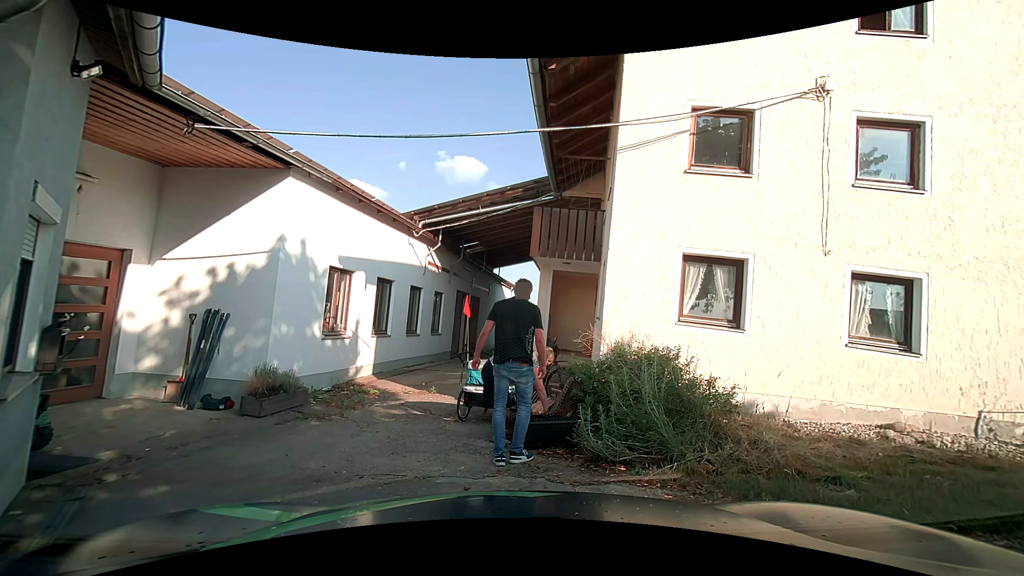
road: unclassified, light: Day
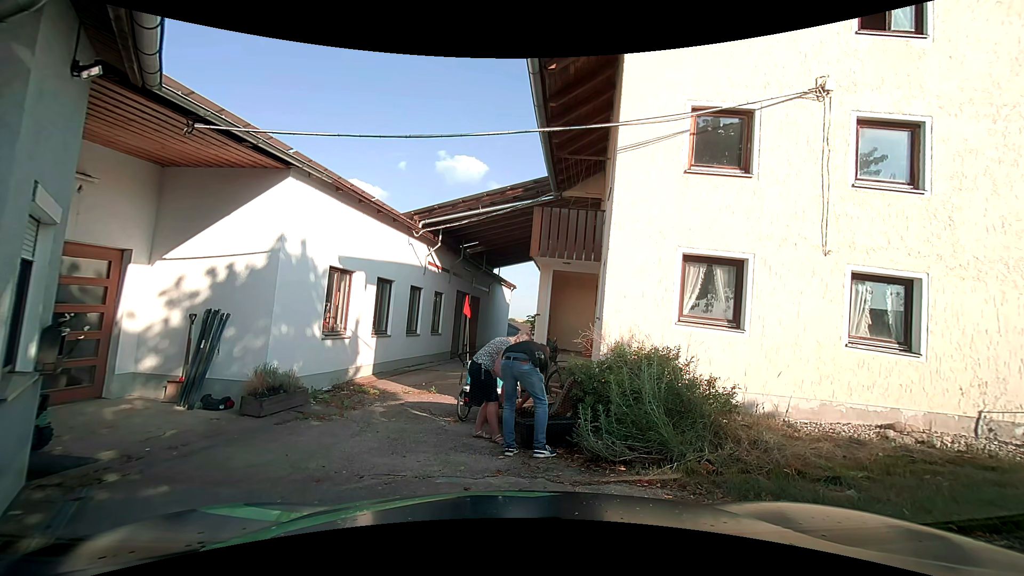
(0.0, 0.0) m; 0°
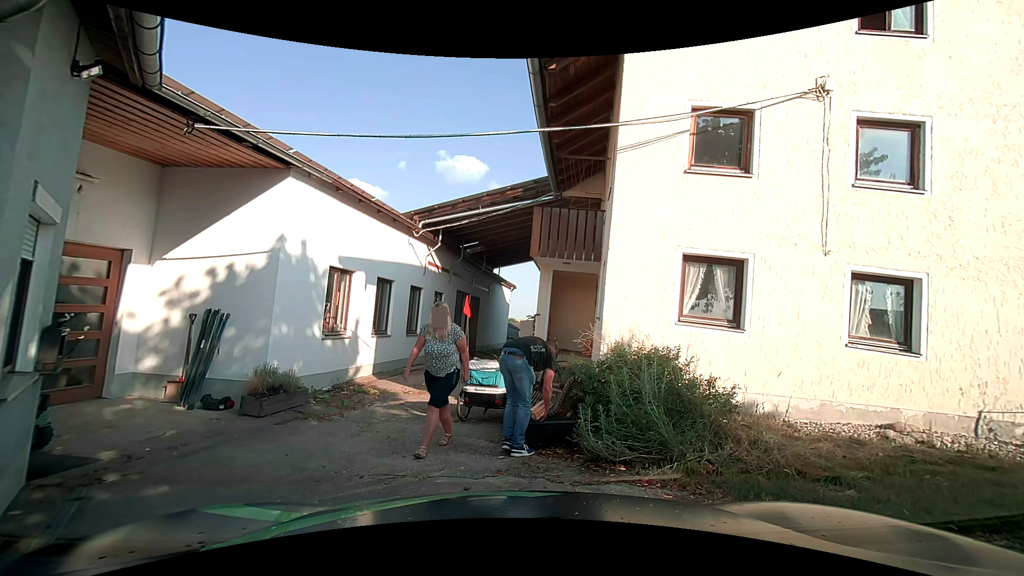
(0.0, 0.0) m; 0°
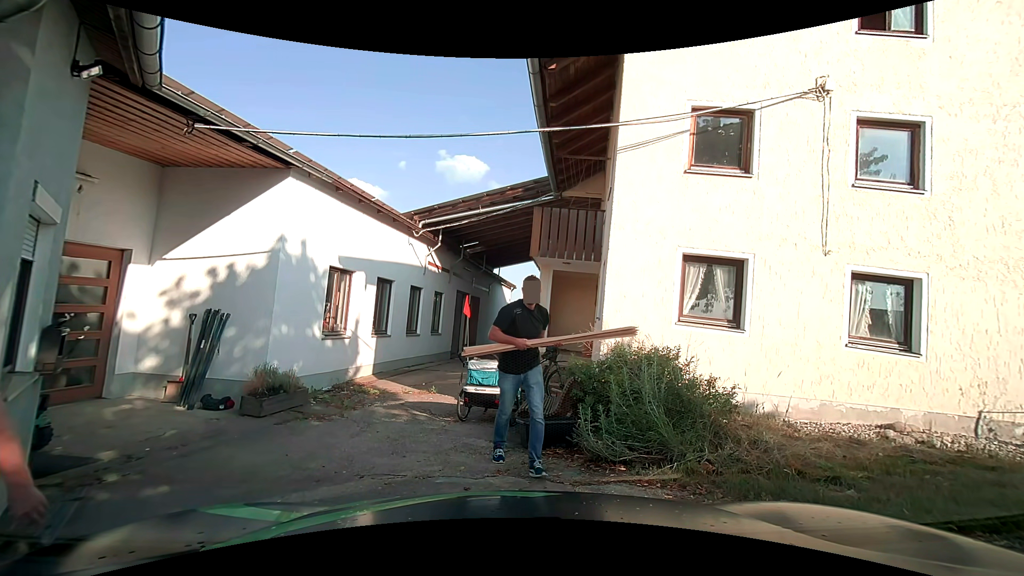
(0.0, 0.0) m; 0°
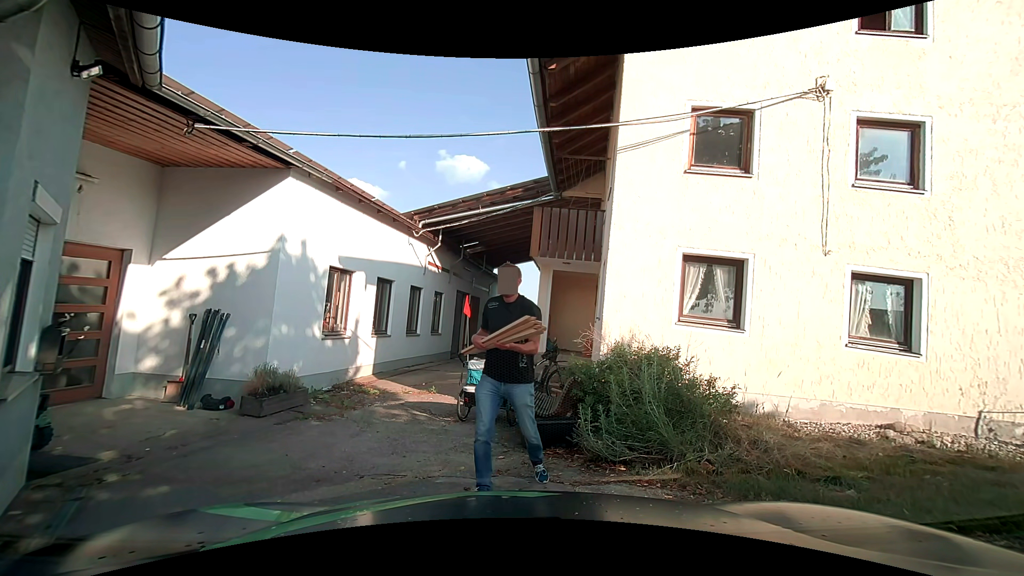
(0.0, 0.0) m; 0°
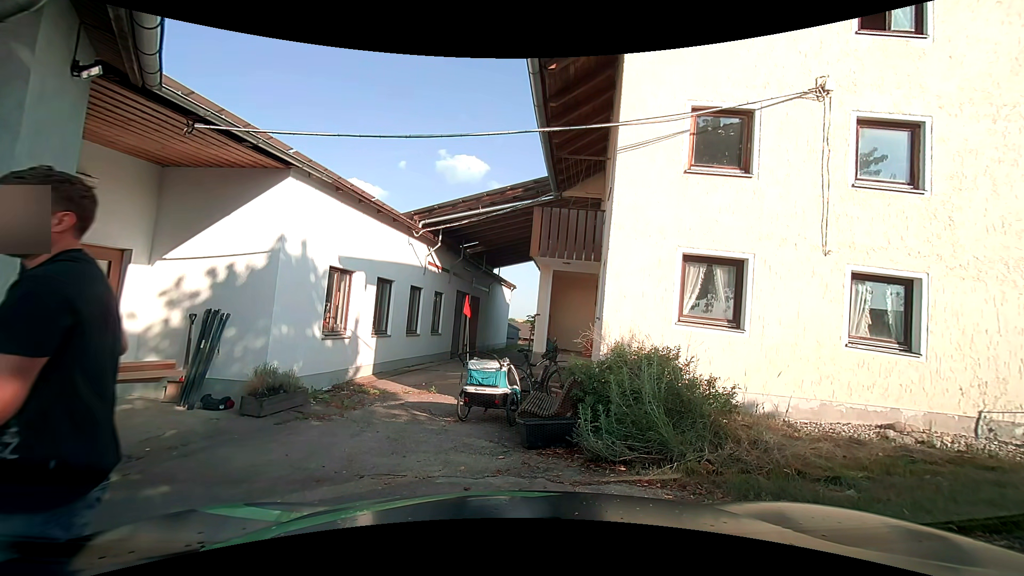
(0.0, 0.0) m; 0°
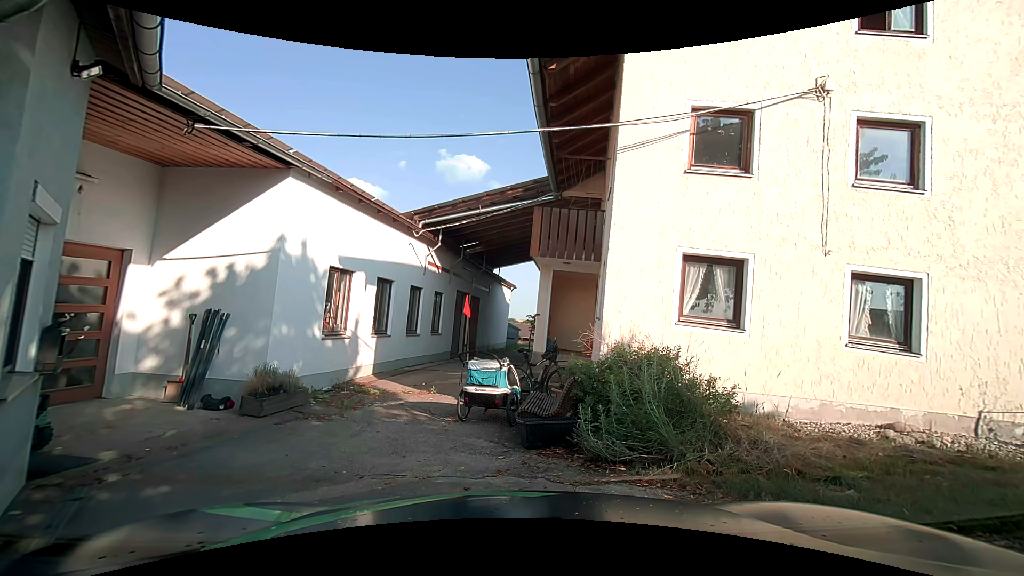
(0.0, 0.0) m; 0°
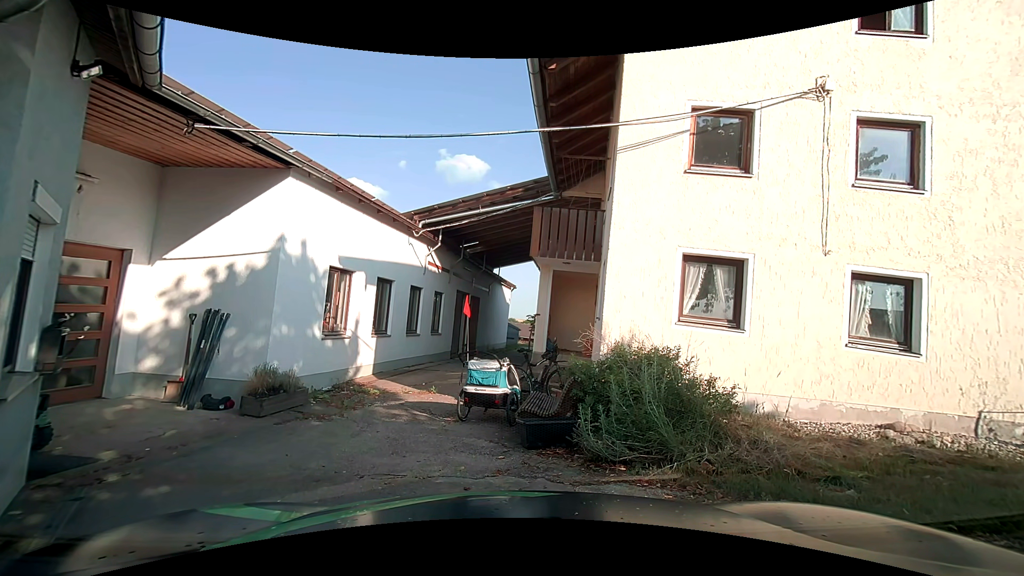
(0.0, 0.0) m; 0°
